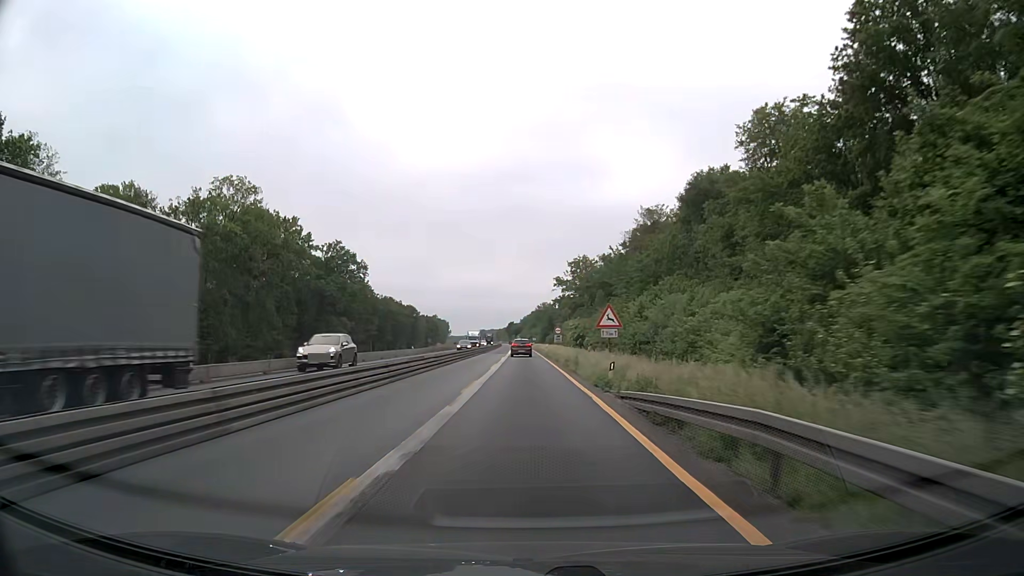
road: motorway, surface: asphalt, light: Day
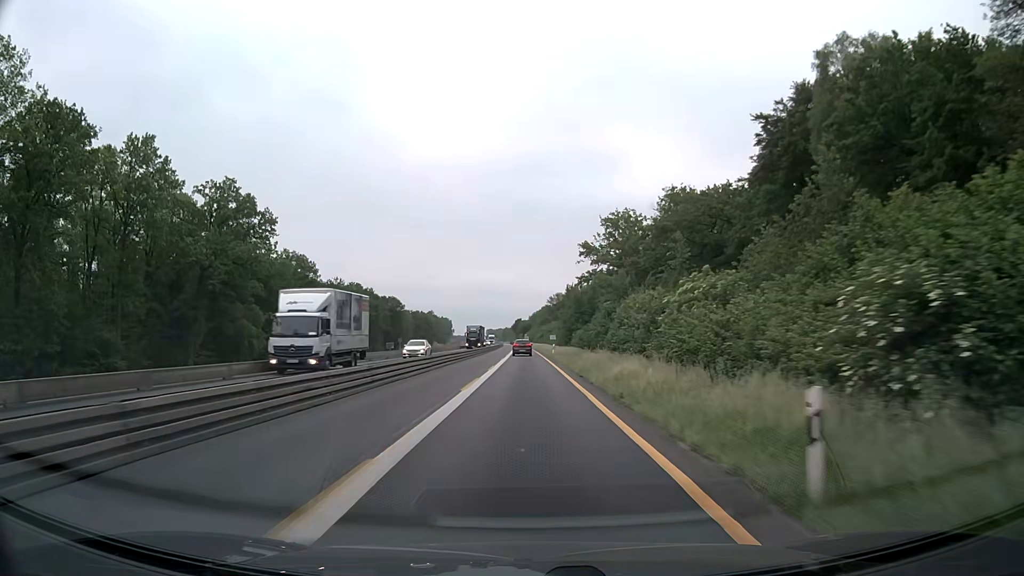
(-0.3, +64.5) m; -1°
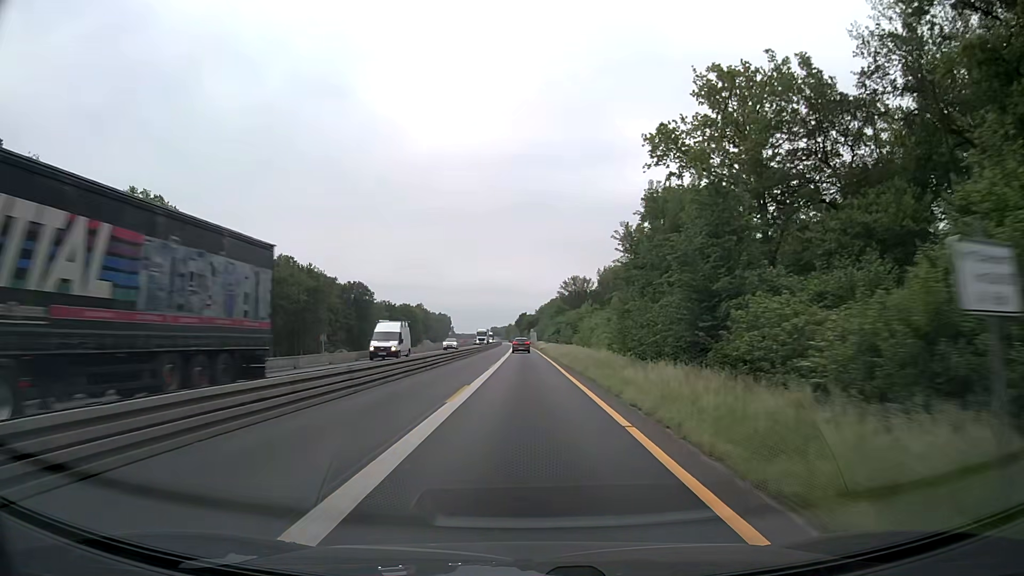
(-0.4, +64.5) m; -1°
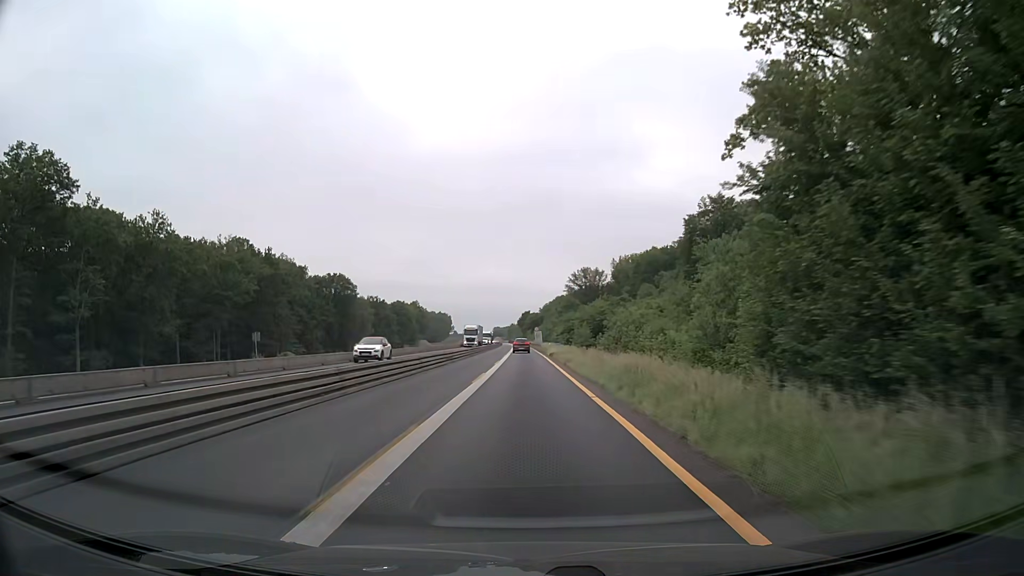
(0.0, +25.8) m; 0°
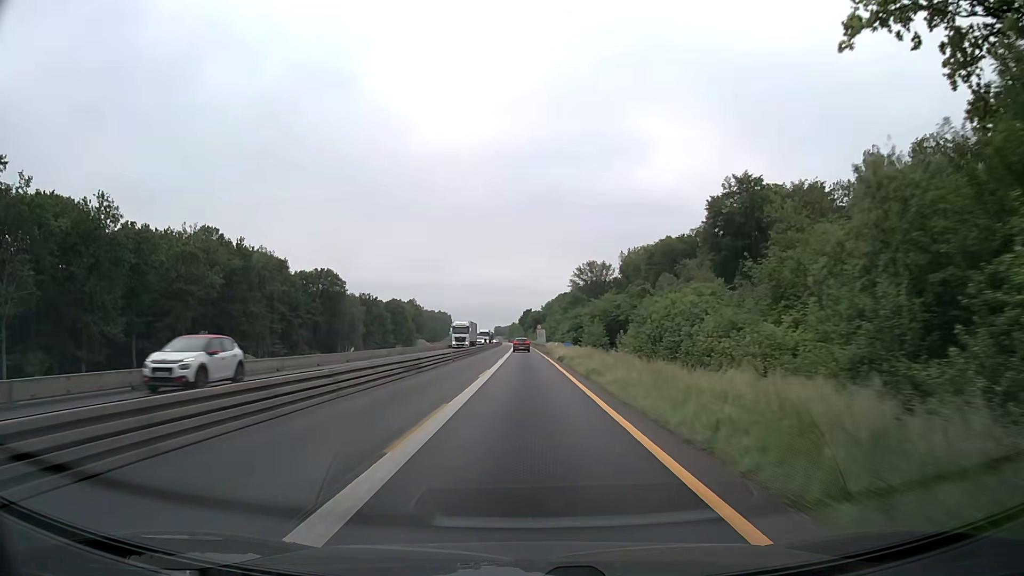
(-0.1, +12.9) m; 0°
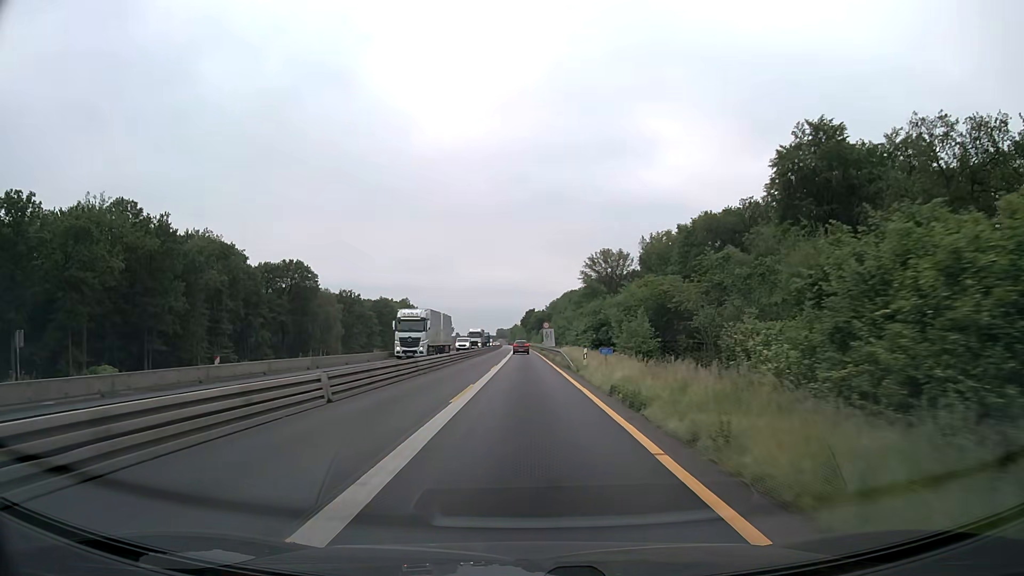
(0.0, +25.8) m; 0°
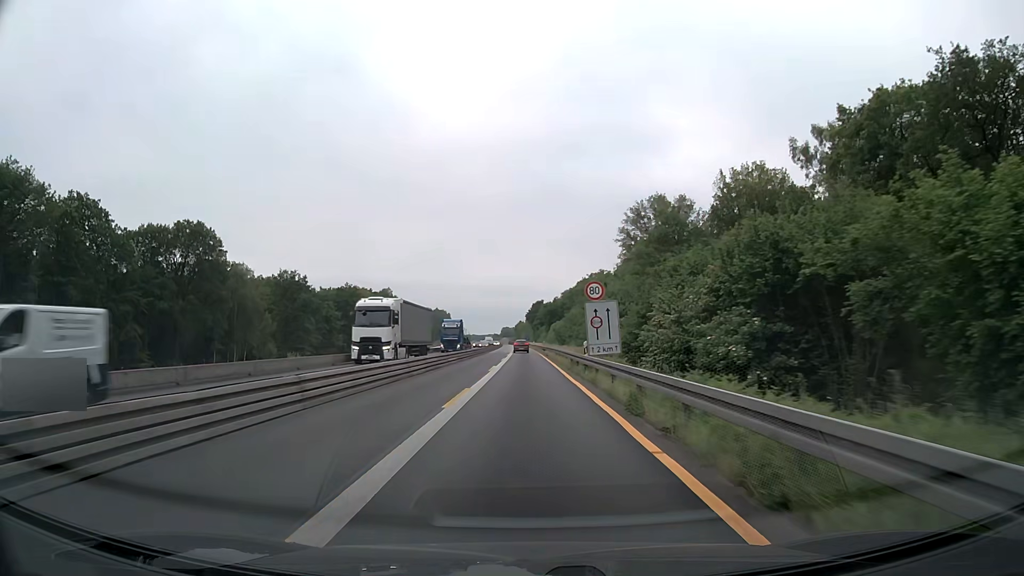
(-0.2, +51.5) m; -1°
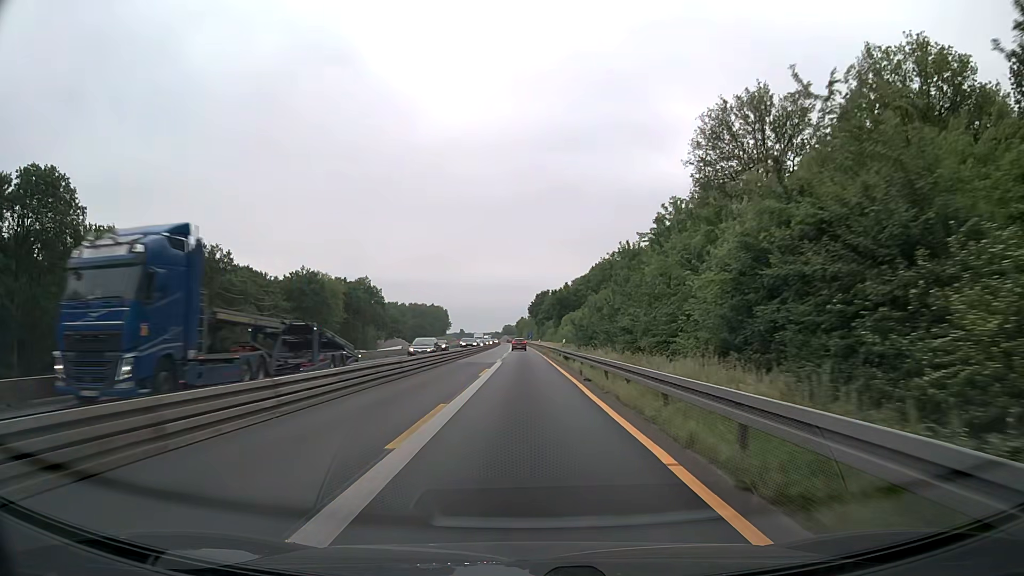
(-0.1, +38.6) m; 0°
(0, +10) (0, +20) (0, +30) (0, +40) (0, +50) (0, +60) (0, +70) (-1, +80) (-1, +90) (-1, +100) m
